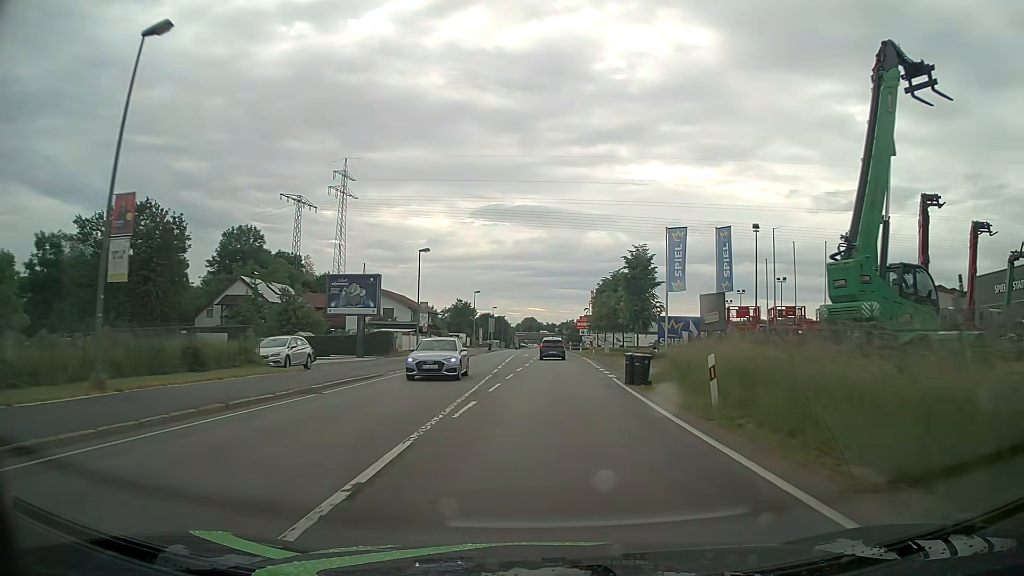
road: primary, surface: asphalt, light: Day
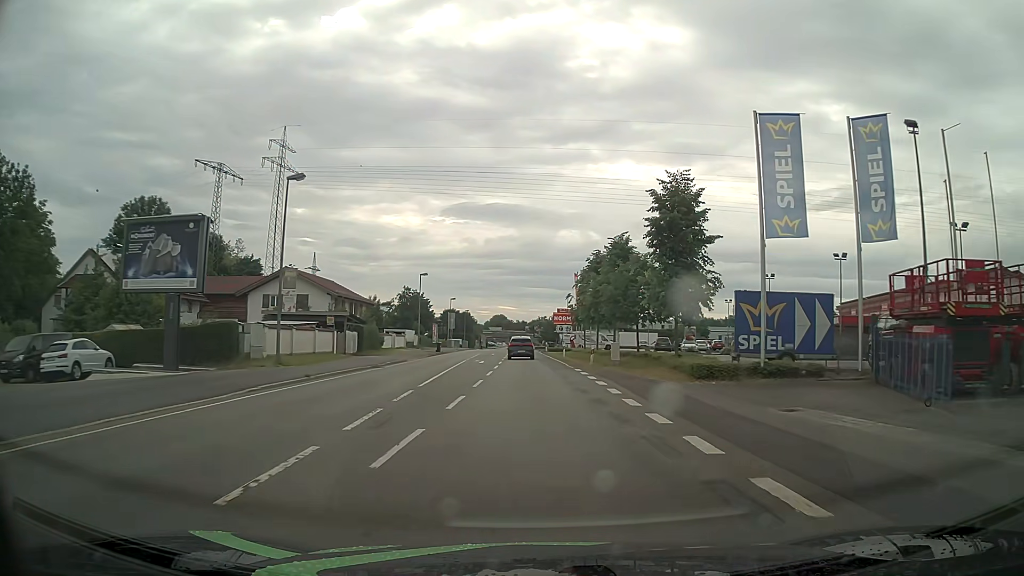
(+0.4, +22.8) m; +2°
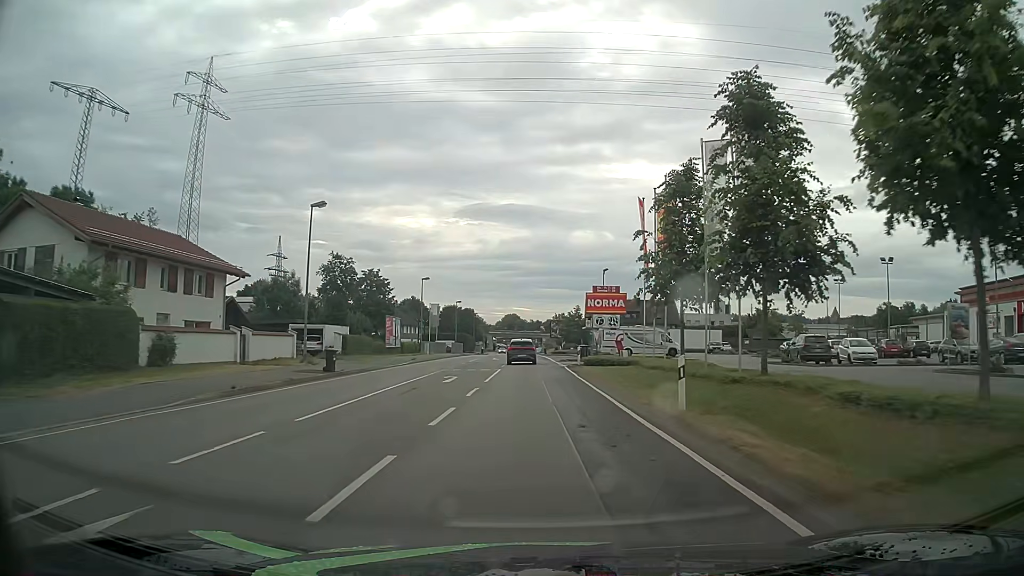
(-0.3, +38.0) m; -1°
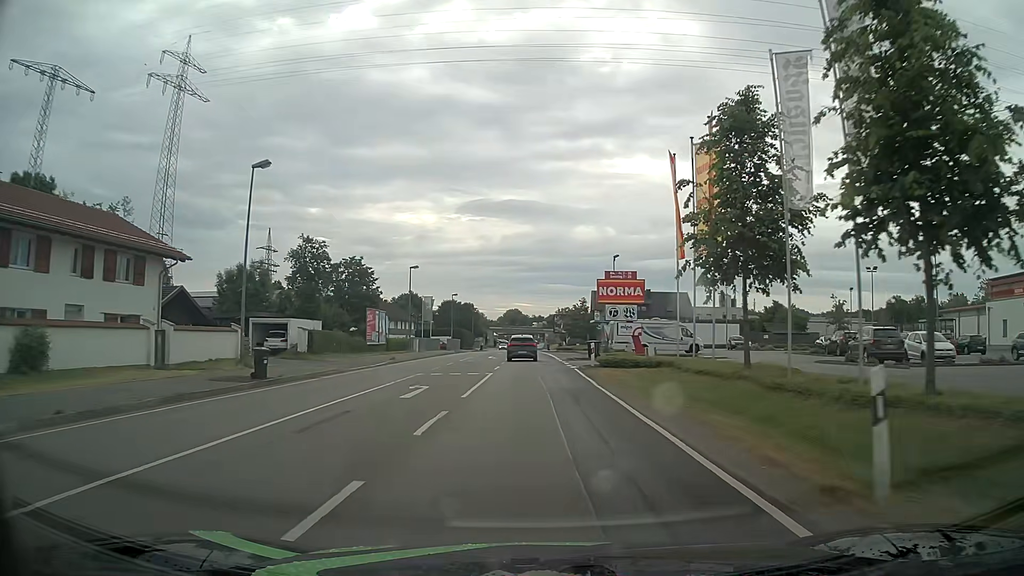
(-0.1, +7.6) m; -1°
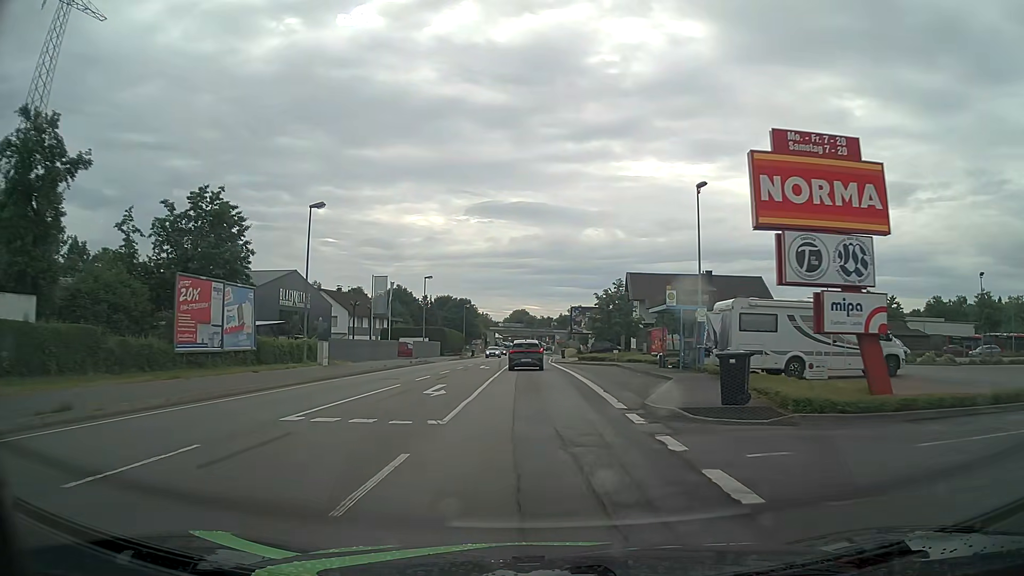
(0.0, +29.8) m; 0°
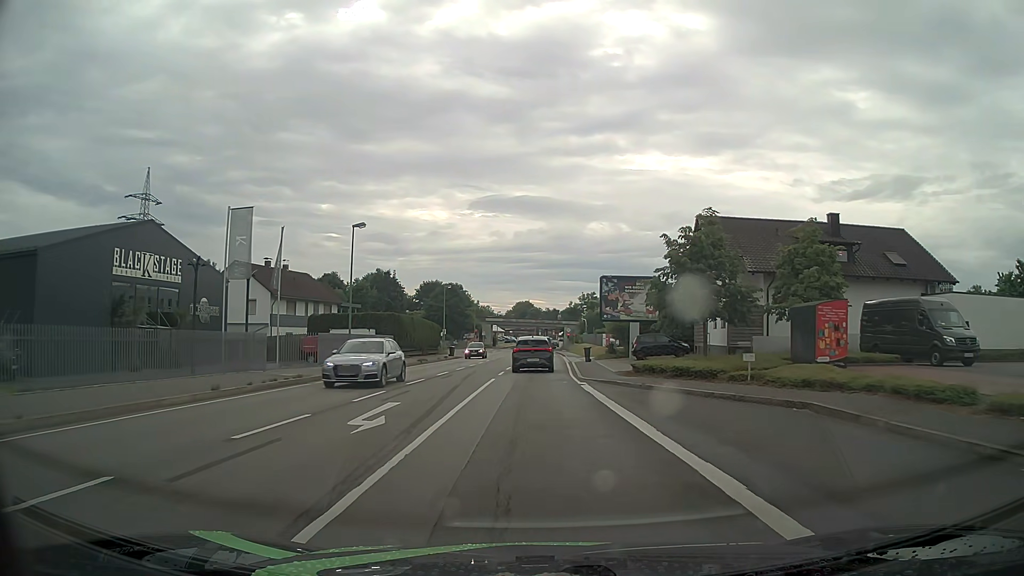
(-0.3, +27.9) m; -1°
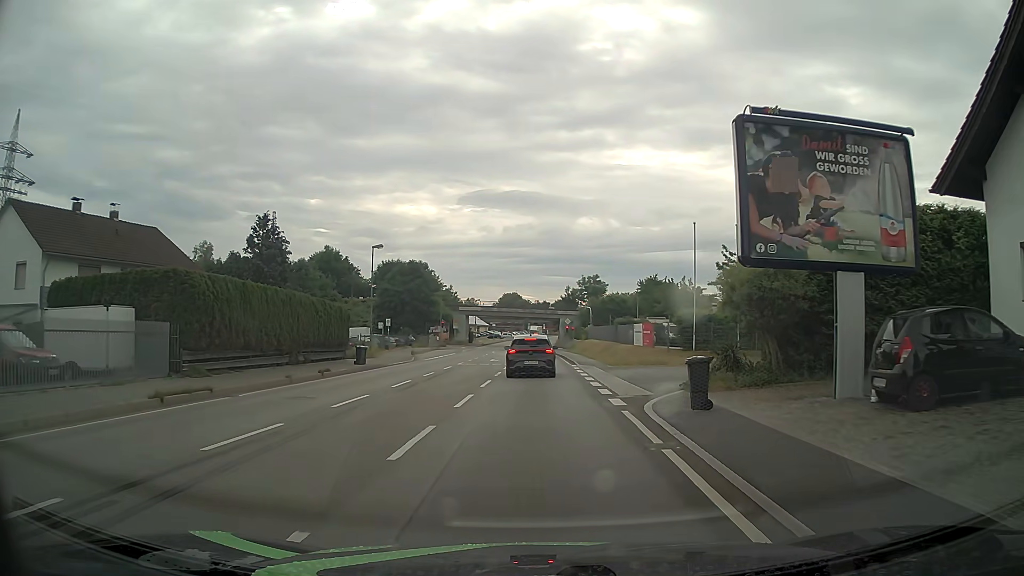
(+0.2, +30.9) m; +1°
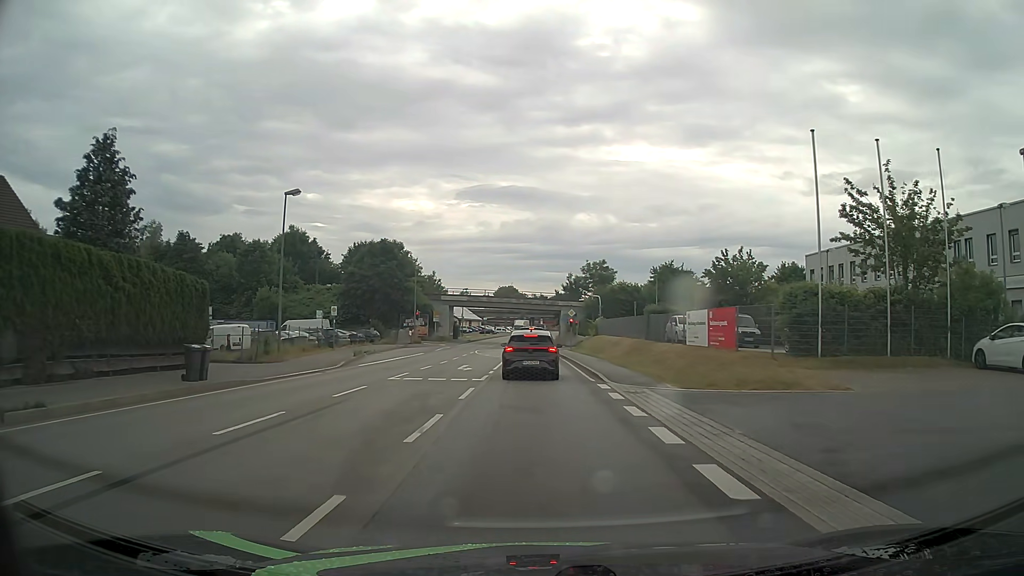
(+0.1, +16.9) m; +1°
(0, +10) (0, +20) (0, +30) (0, +40) (0, +50) (0, +60) (-1, +70) (-1, +80) (-1, +90) (-1, +100) m
